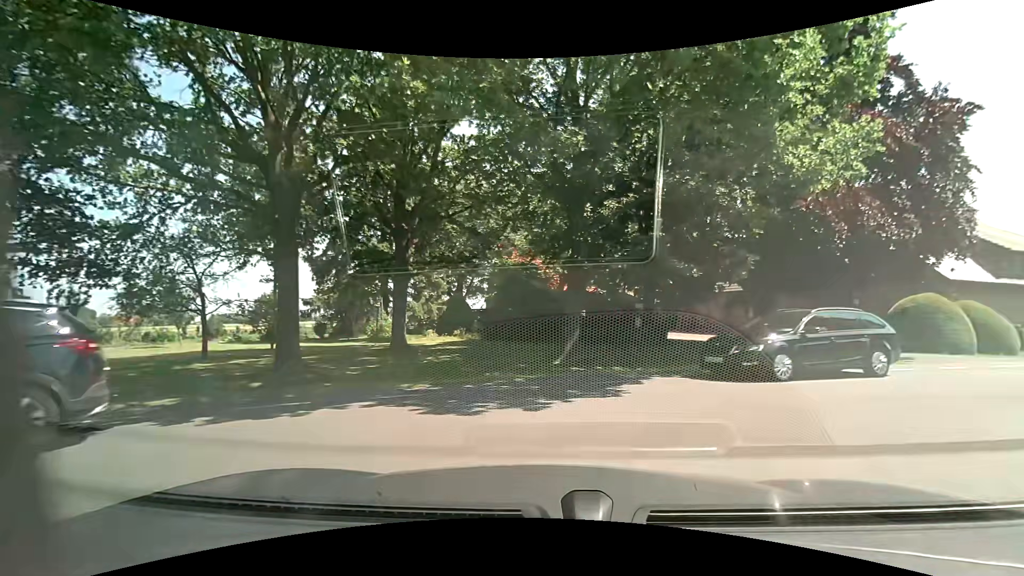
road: unclassified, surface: asphalt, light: Day
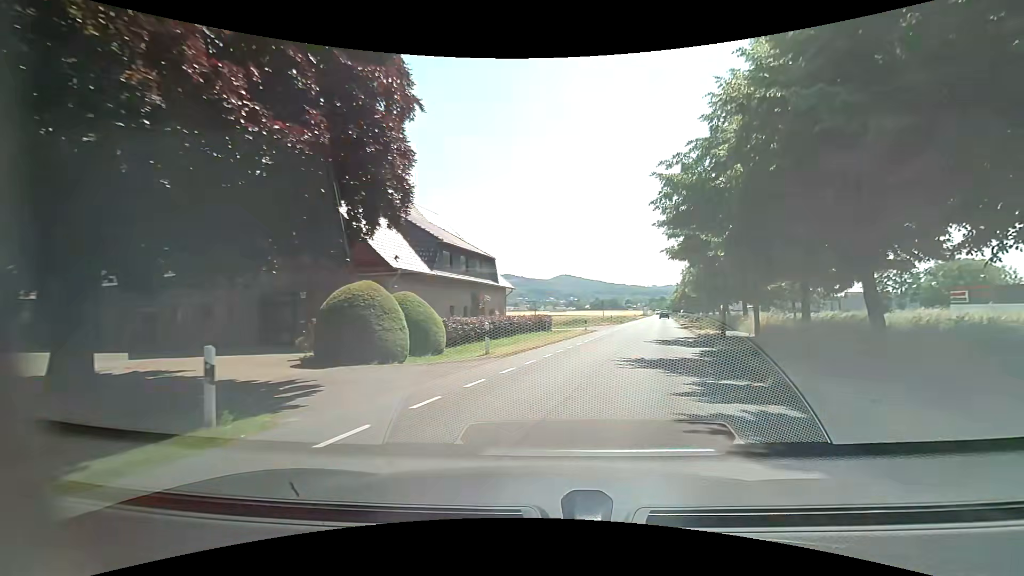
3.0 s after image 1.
(+6.6, +10.4) m; +53°
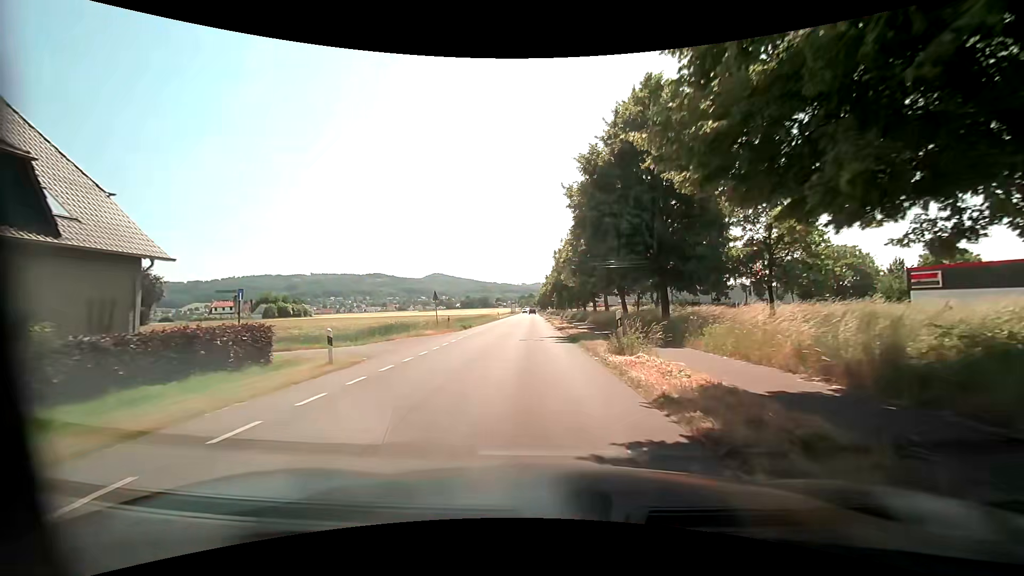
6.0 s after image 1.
(+5.5, +24.0) m; +15°
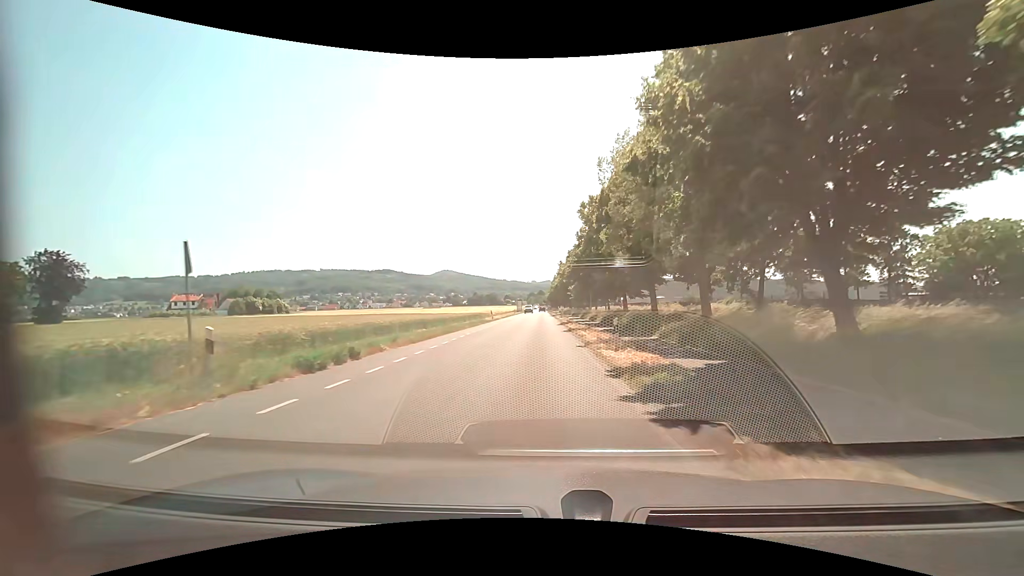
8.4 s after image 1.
(-0.4, +26.4) m; -1°
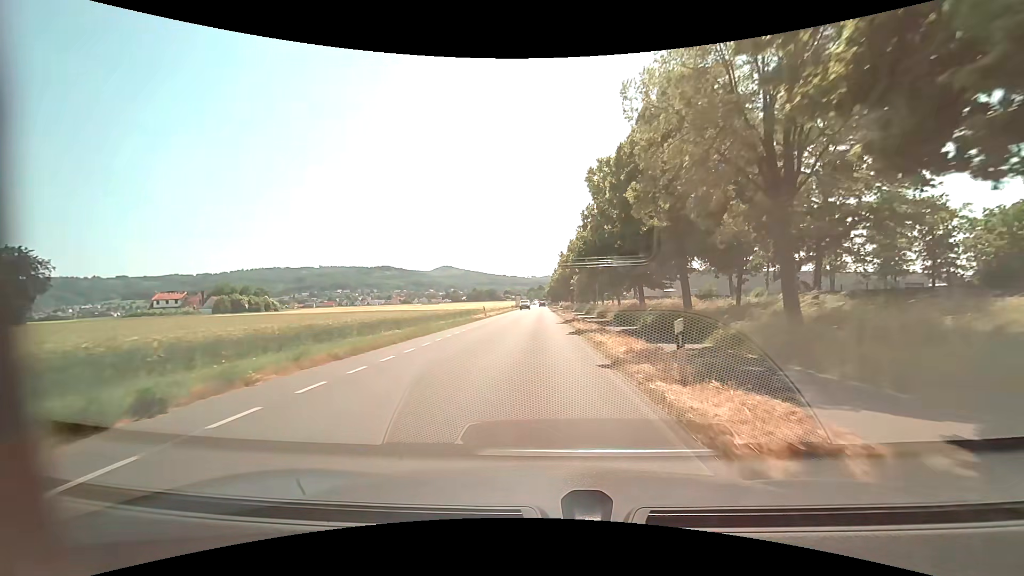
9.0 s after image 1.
(+0.1, +7.3) m; 0°
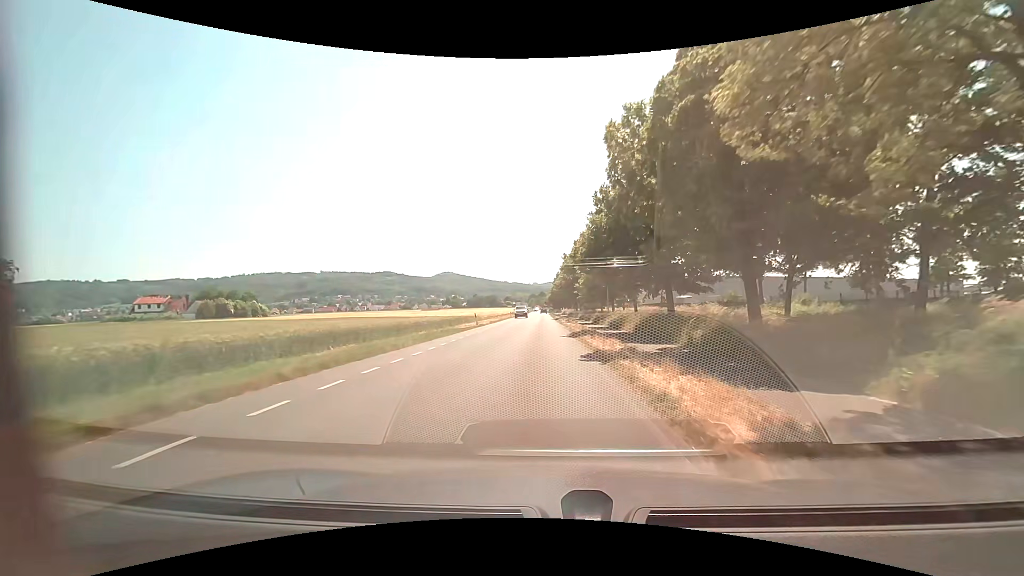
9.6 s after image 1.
(0.0, +7.6) m; 0°
